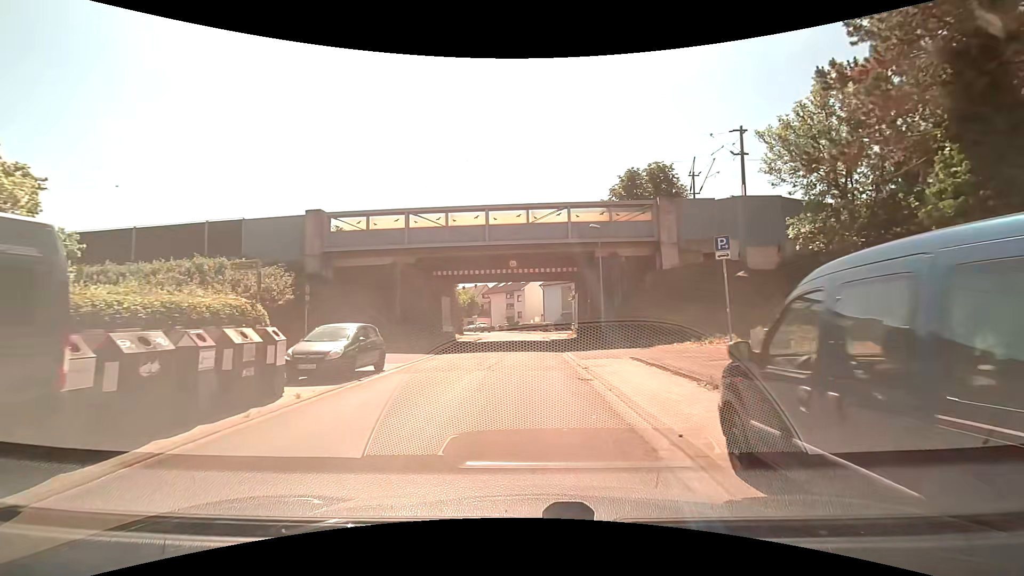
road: residential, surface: asphalt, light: Day
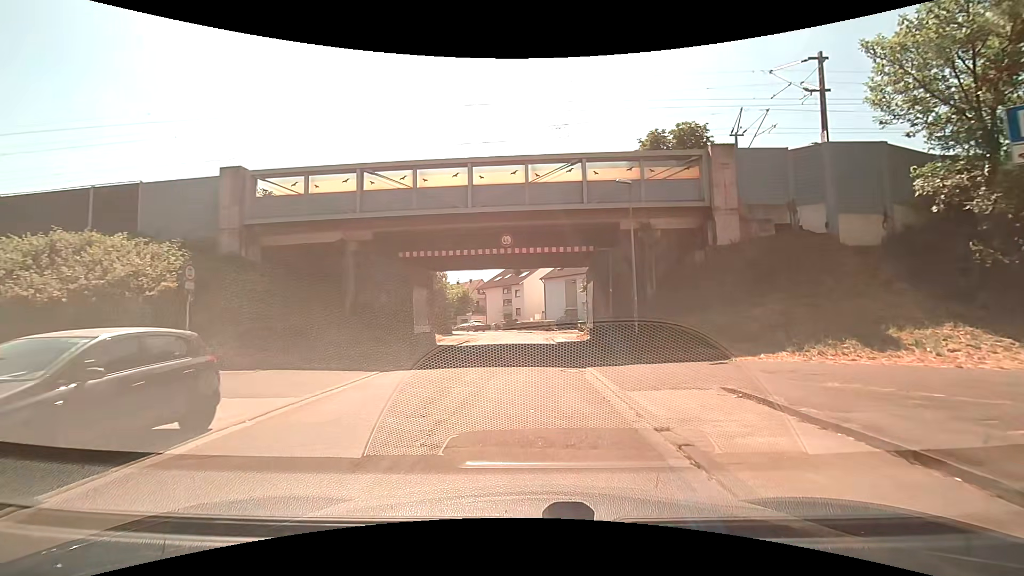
(-0.1, +8.6) m; +1°
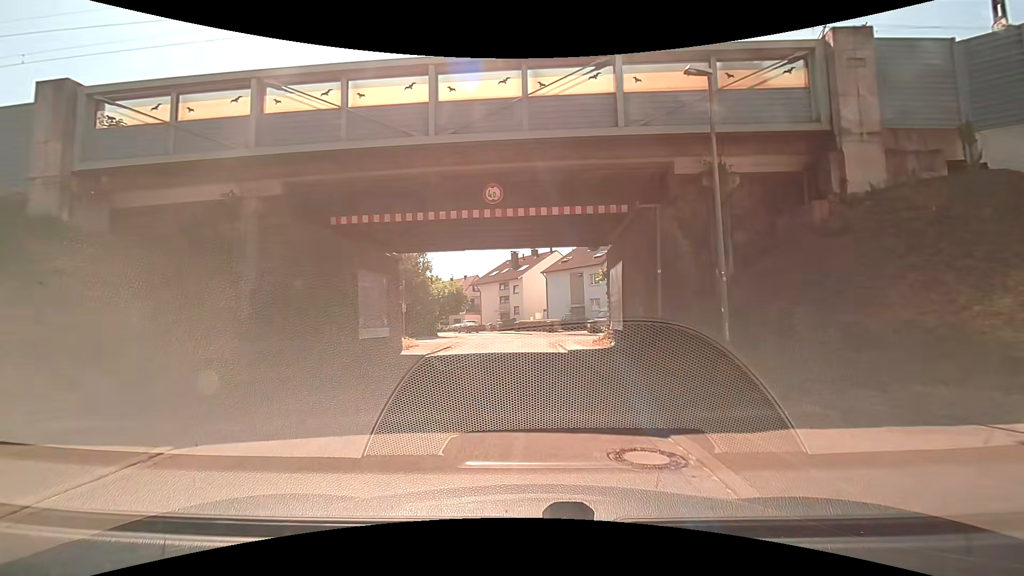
(-0.1, +8.6) m; -1°
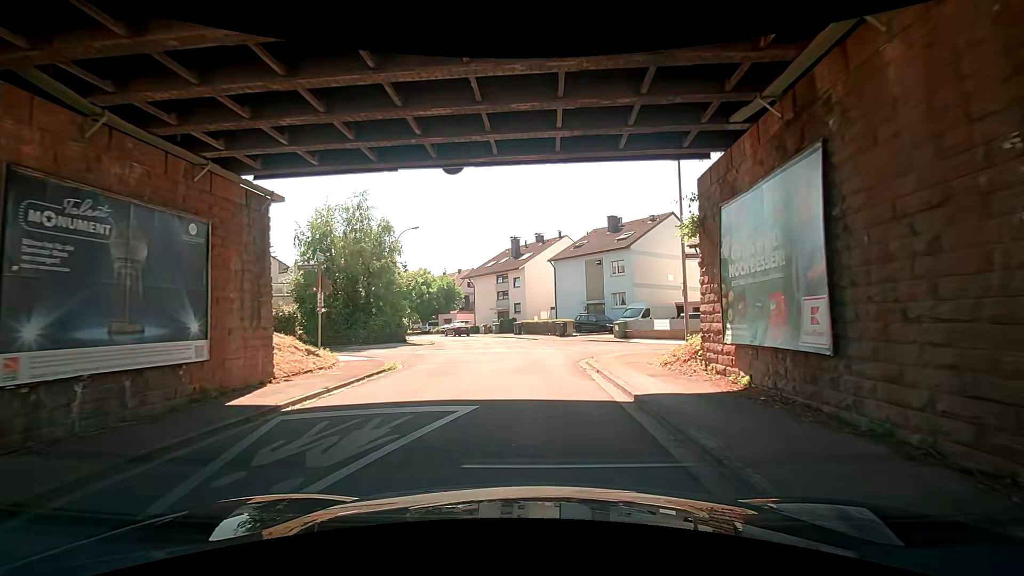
(-0.2, +12.4) m; -1°
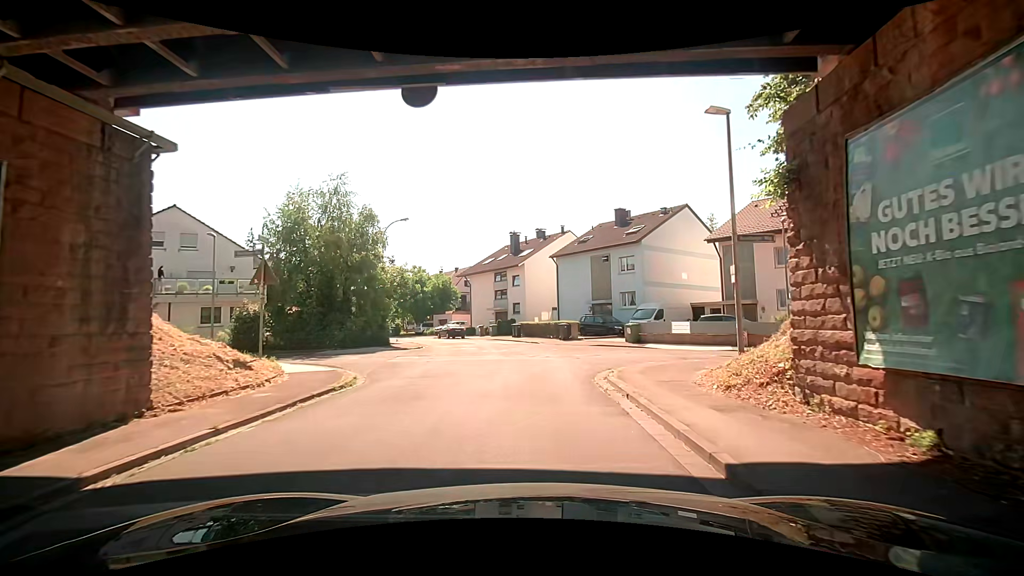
(0.0, +3.8) m; +2°
